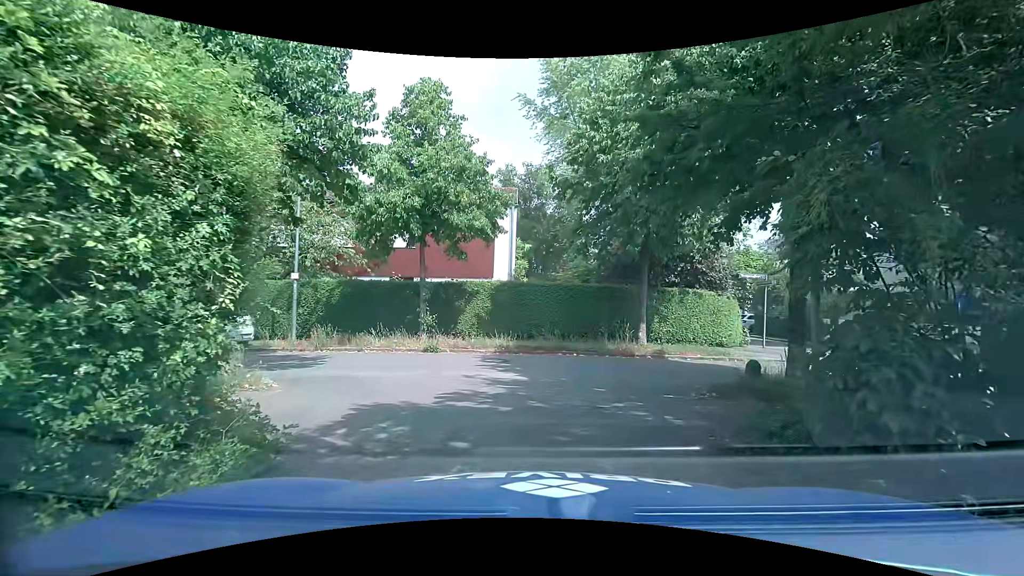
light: Day
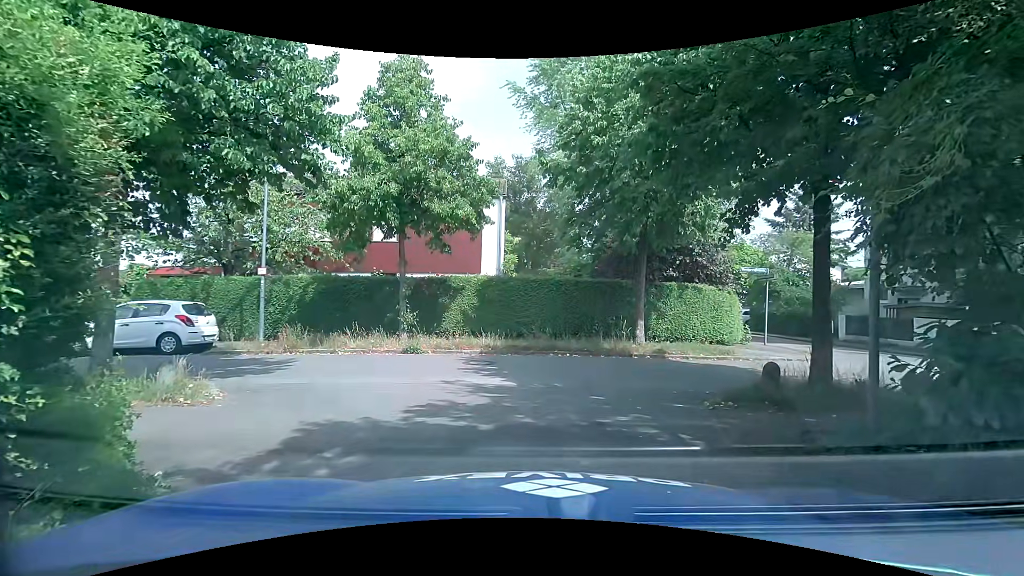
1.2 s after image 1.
(0.0, +1.1) m; 0°
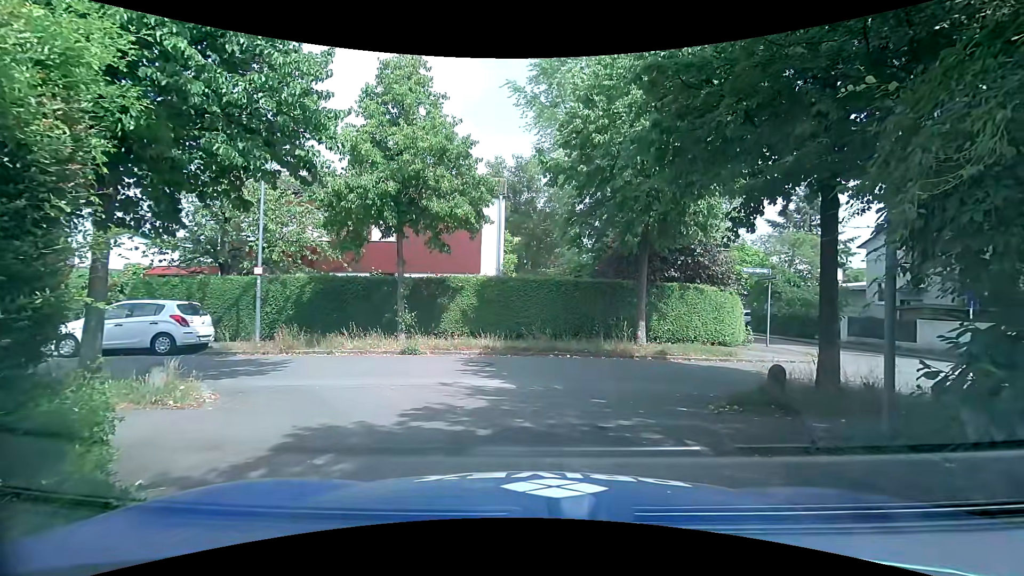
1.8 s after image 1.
(0.0, +0.2) m; 0°
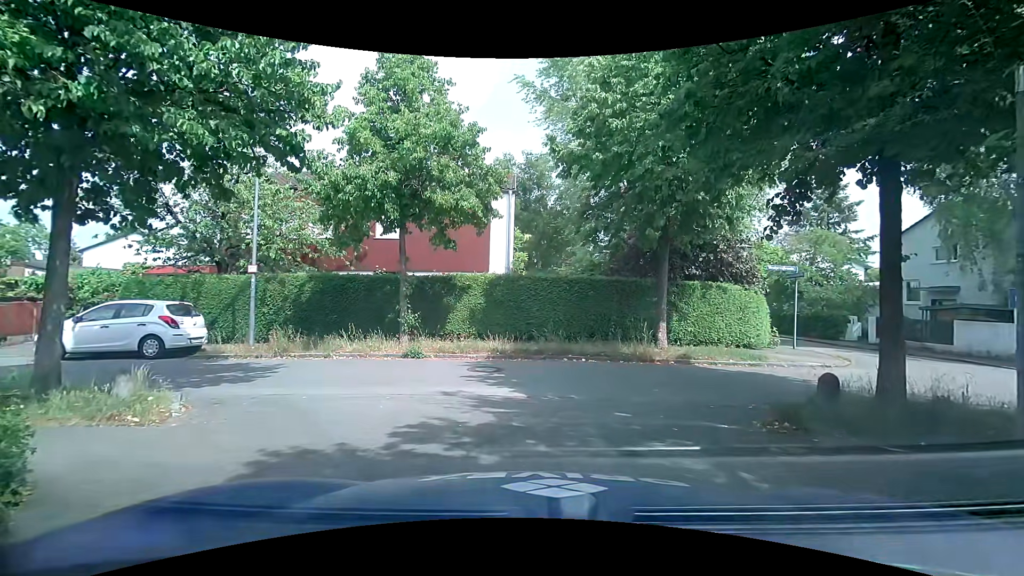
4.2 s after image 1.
(0.0, +1.0) m; 0°
